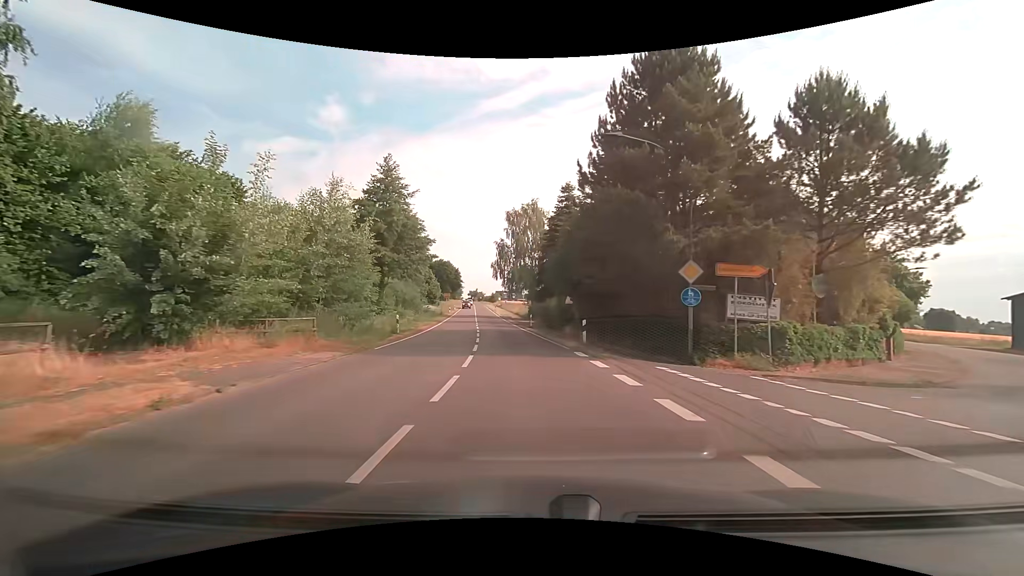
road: secondary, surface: asphalt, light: Day
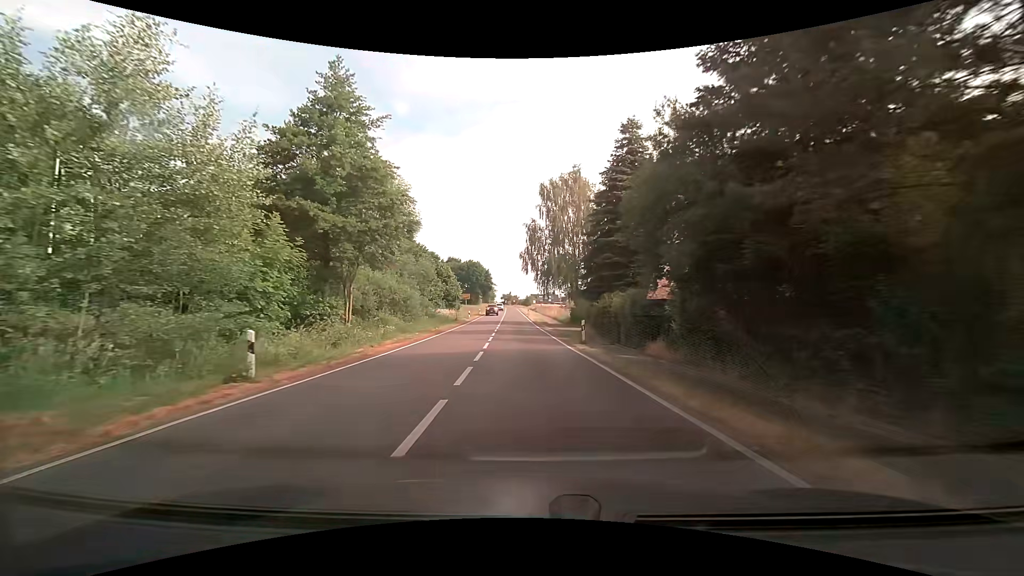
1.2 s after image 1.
(-0.6, +16.7) m; -4°
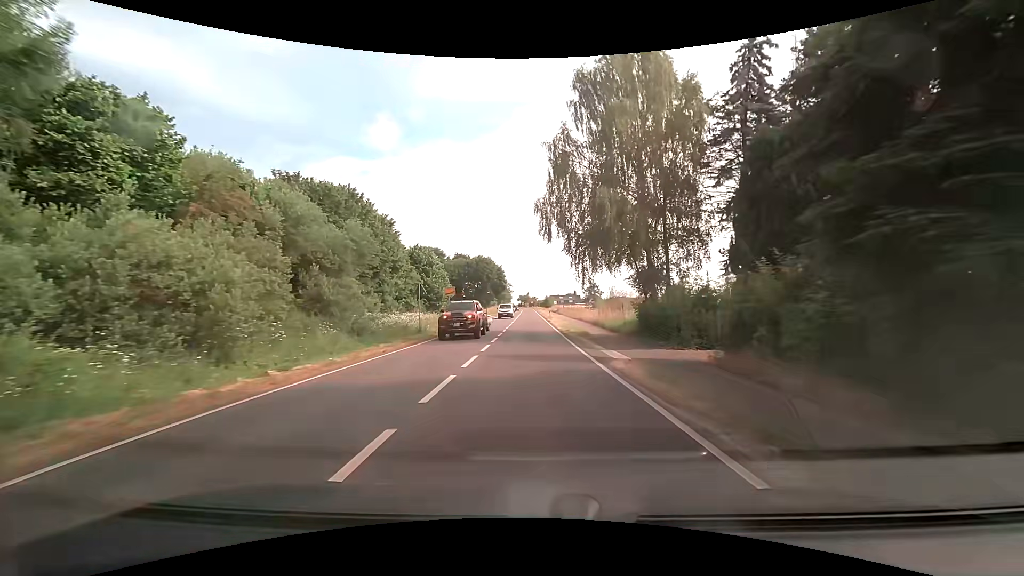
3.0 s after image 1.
(-0.5, +25.1) m; -2°
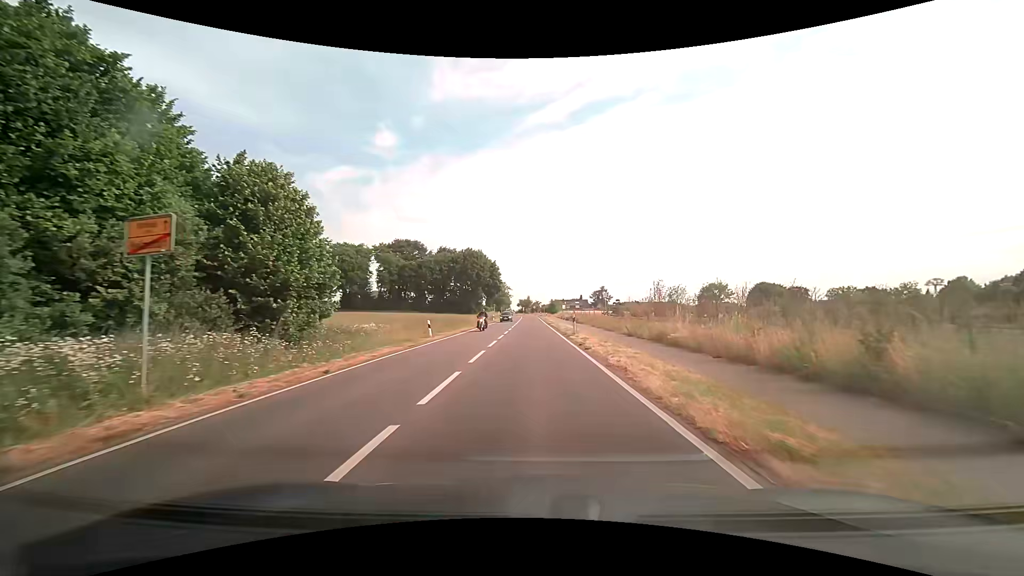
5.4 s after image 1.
(-0.4, +31.7) m; -1°
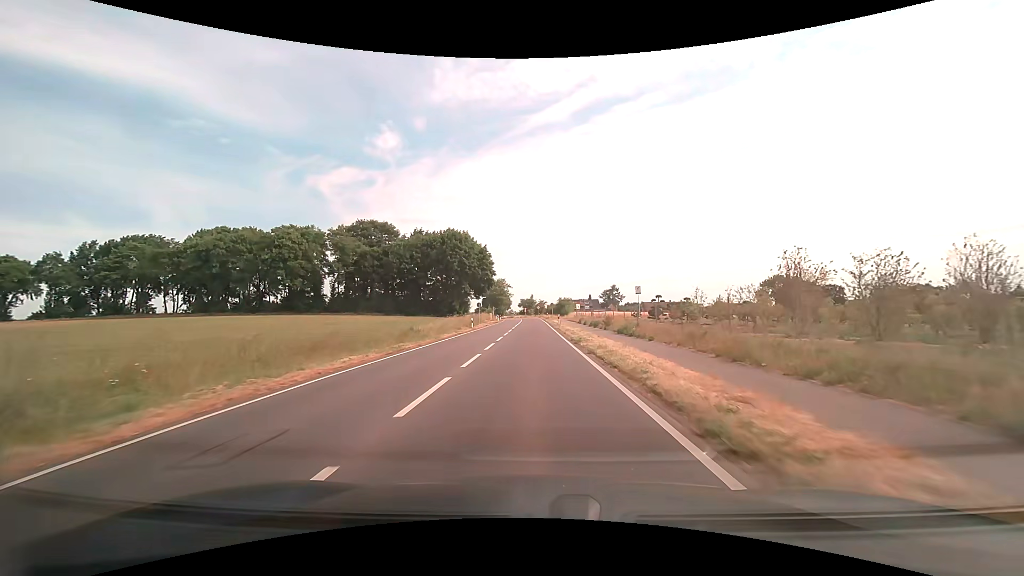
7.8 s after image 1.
(+0.2, +30.7) m; 0°
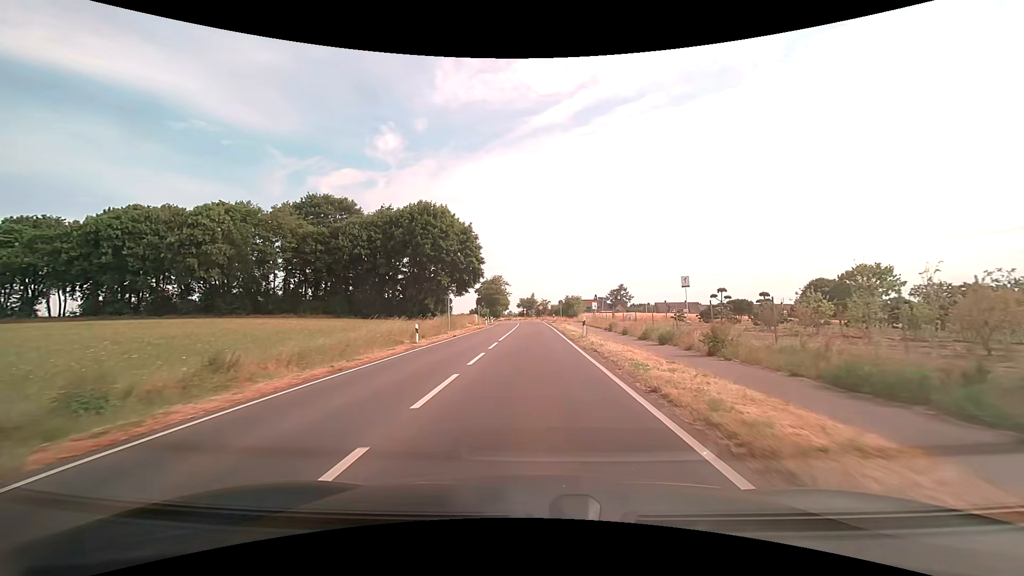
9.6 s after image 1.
(-0.1, +23.3) m; 0°
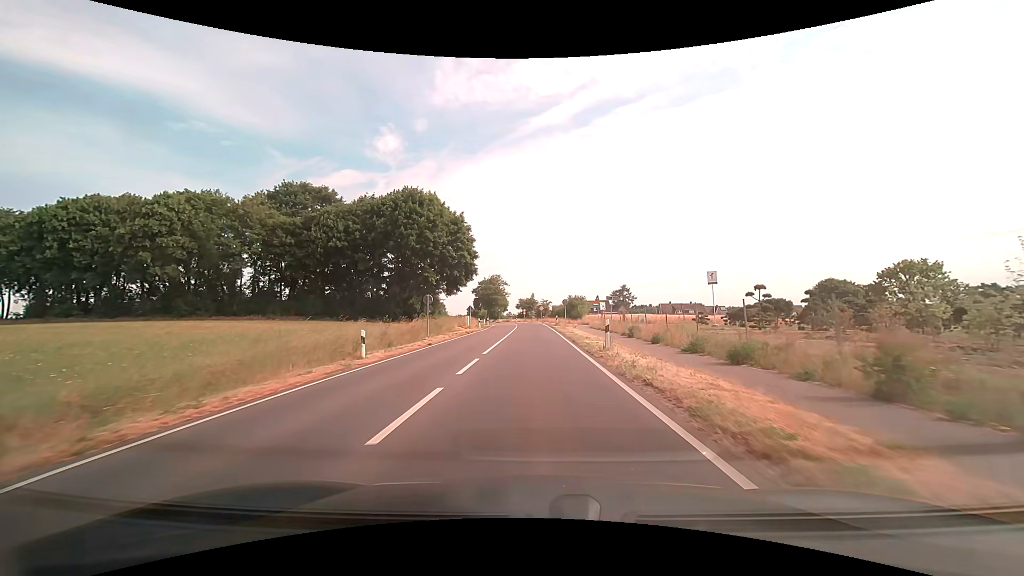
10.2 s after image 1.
(0.0, +8.0) m; 0°
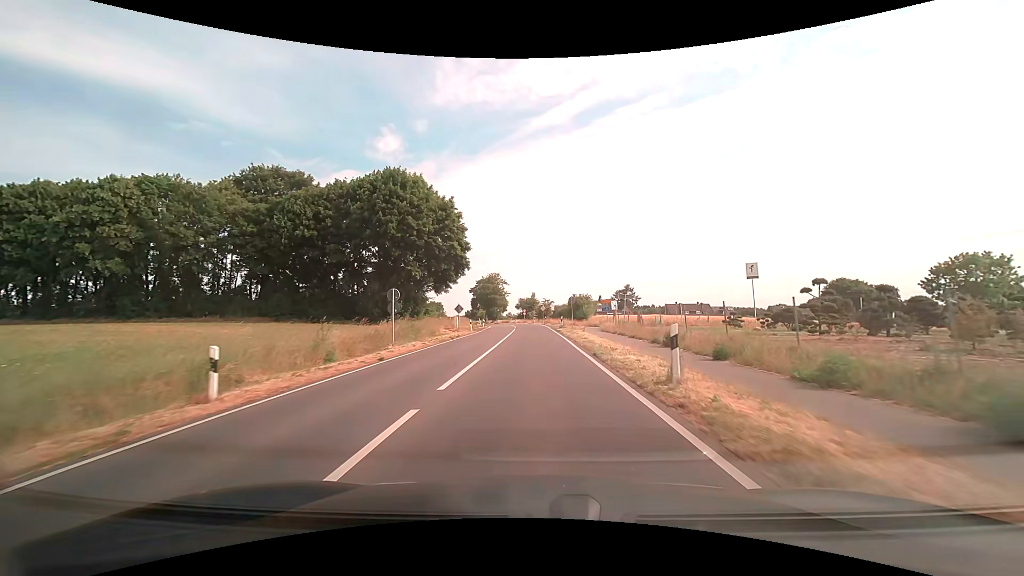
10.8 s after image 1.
(0.0, +8.1) m; 0°
(0, +10) (0, +20) (0, +30) (0, +40) (0, +50) (-1, +60) (-1, +70) (-2, +80) (-3, +90) (-5, +100) m
